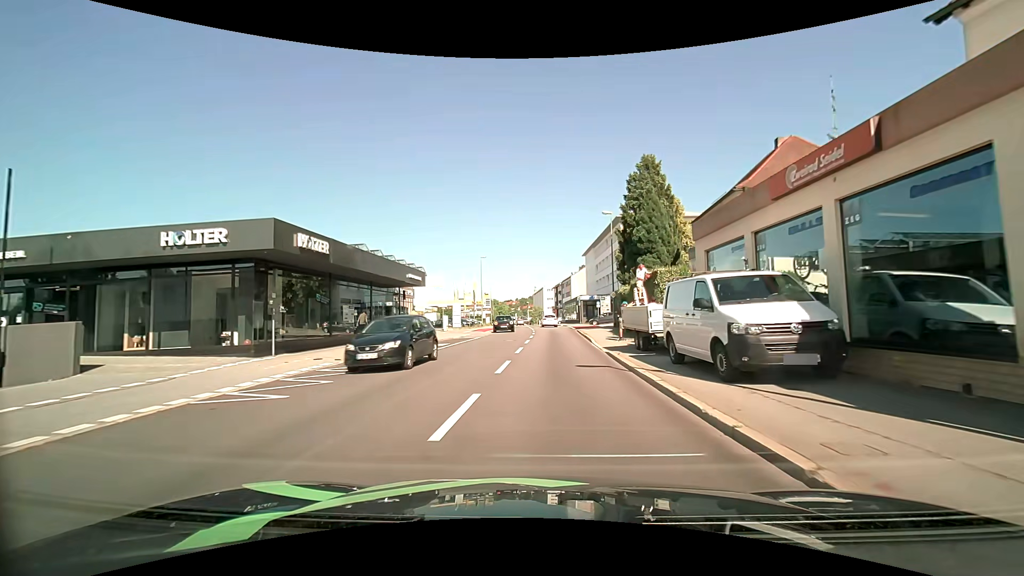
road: tertiary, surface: asphalt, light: Day
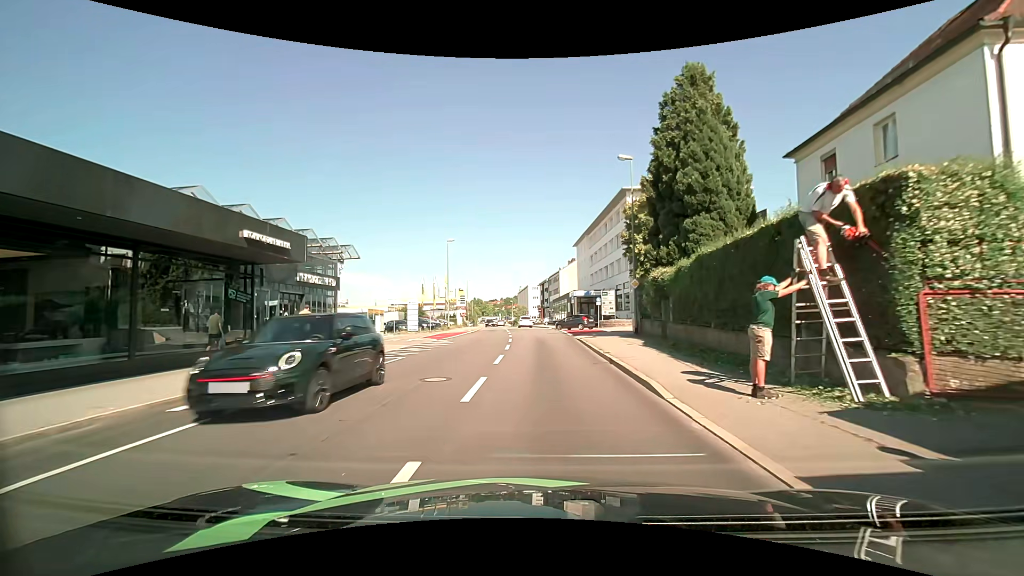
(+0.3, +15.6) m; +2°
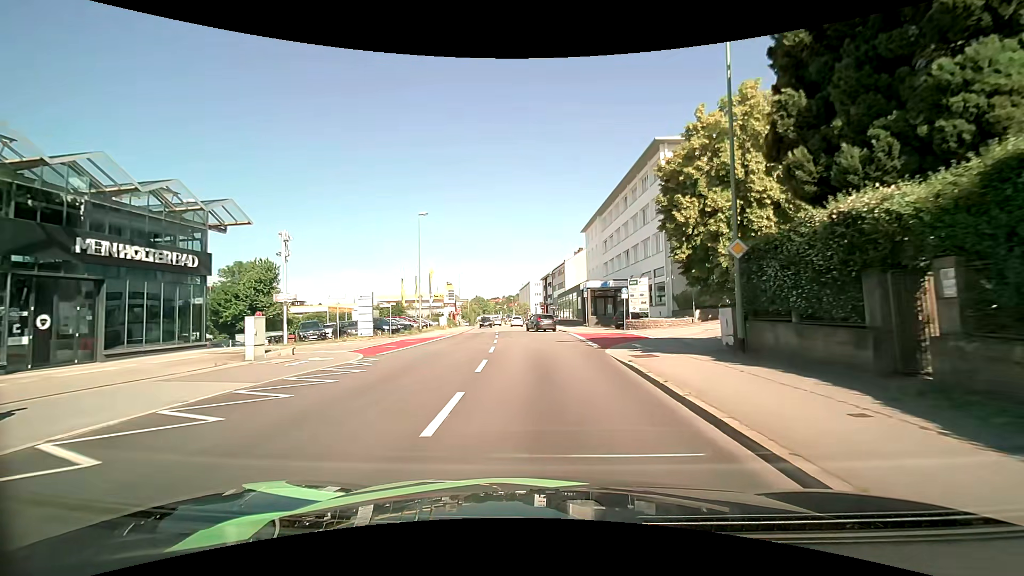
(+0.1, +14.1) m; 0°
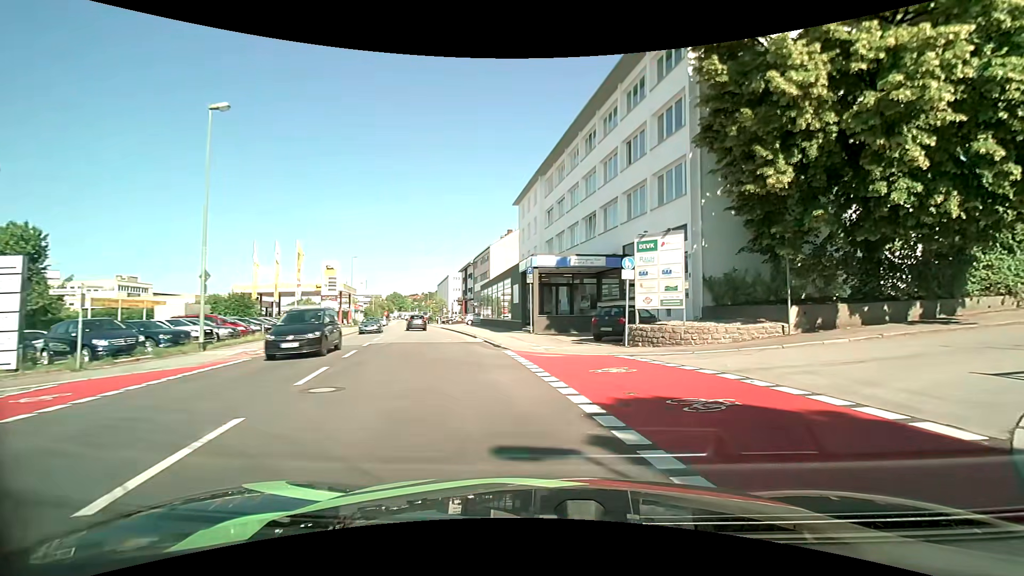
(+0.2, +19.6) m; +8°
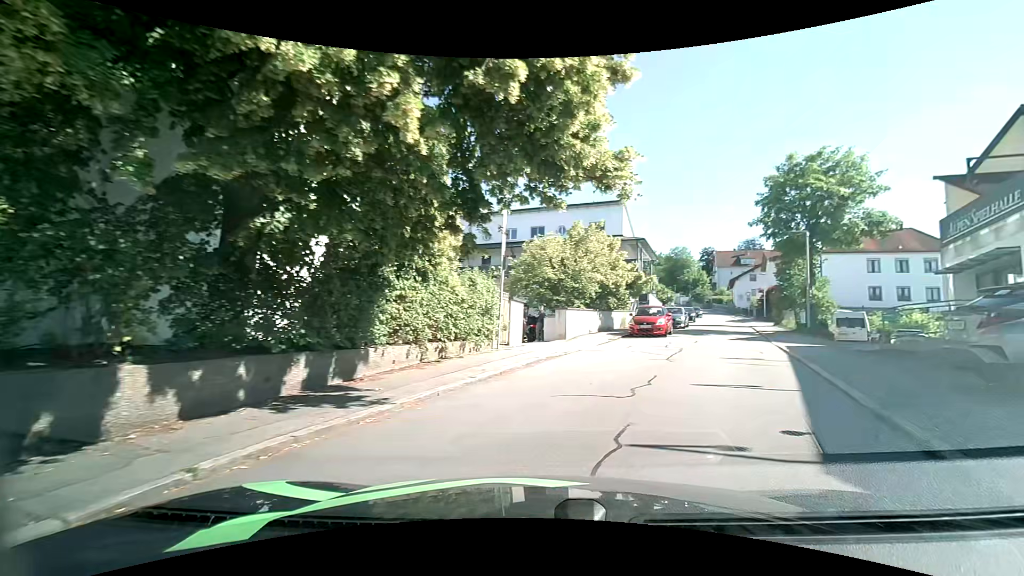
(+5.2, +10.2) m; +62°
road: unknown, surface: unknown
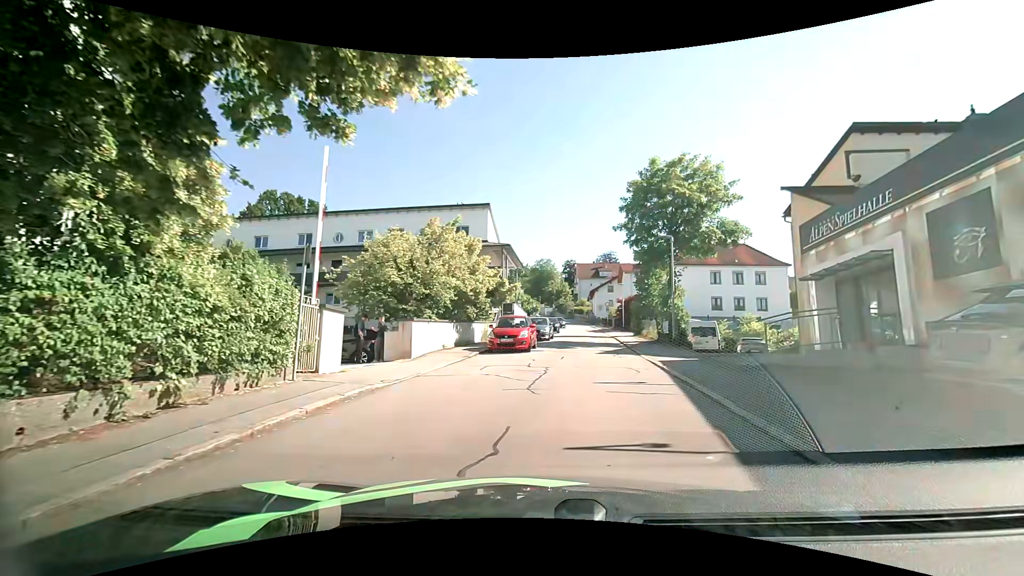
(+0.6, +4.0) m; +15°
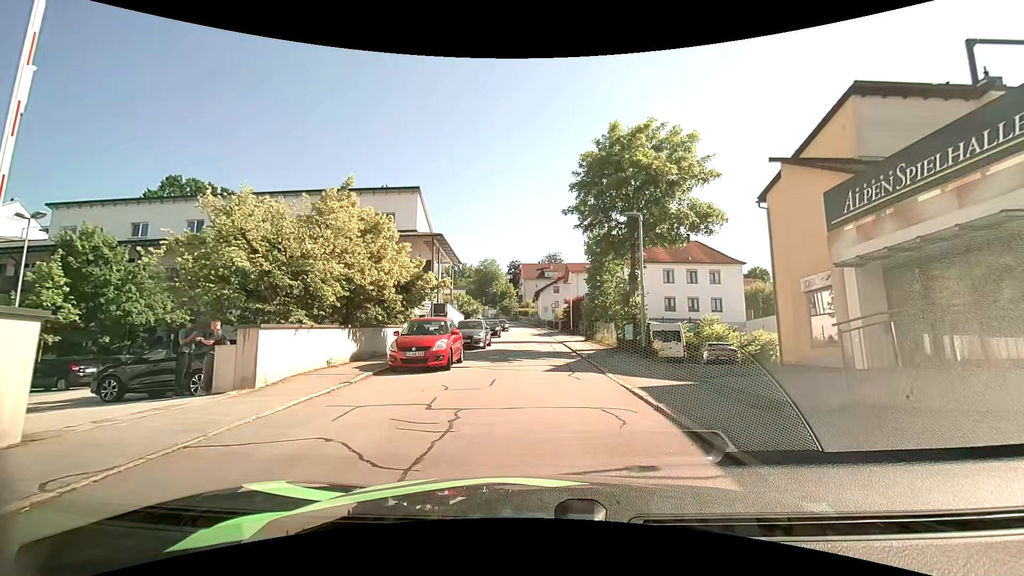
(+0.4, +5.9) m; +8°
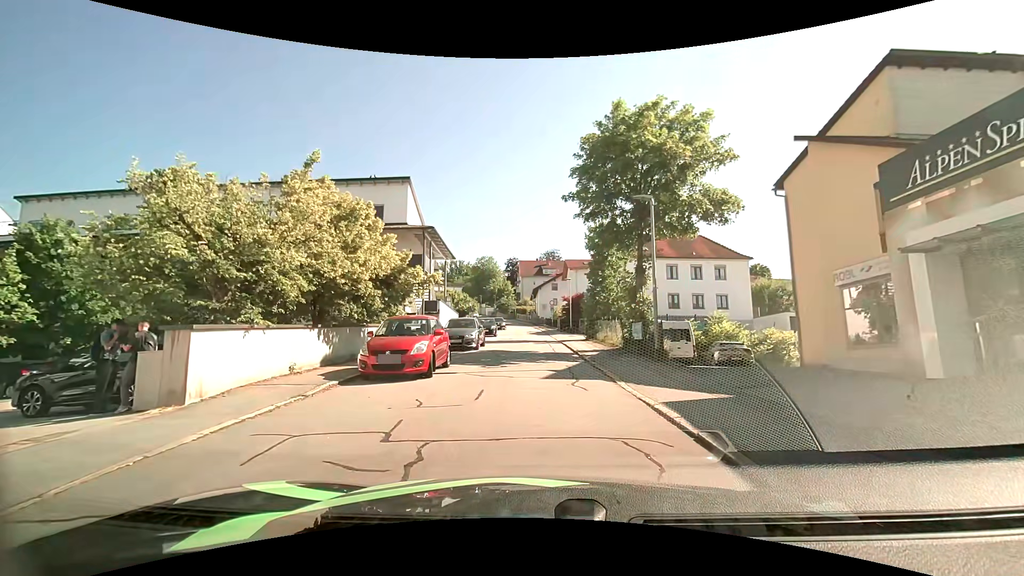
(-0.1, +2.1) m; -1°
